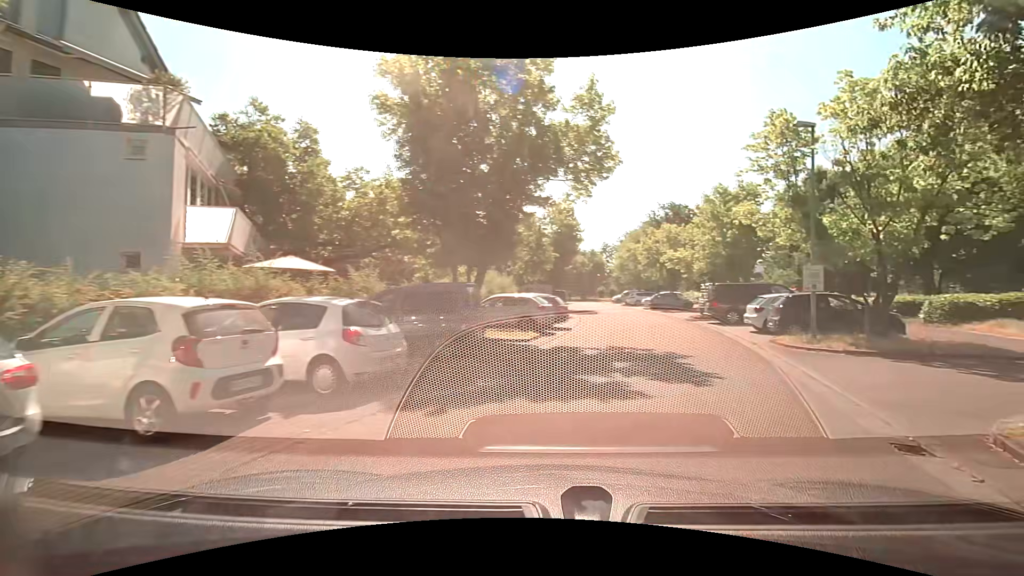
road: residential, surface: asphalt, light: Day
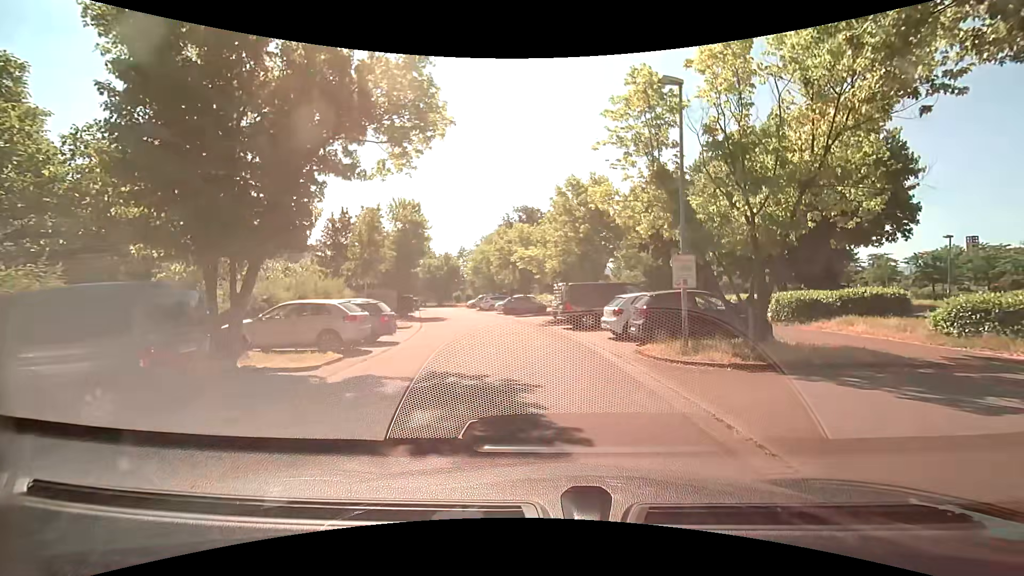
(+0.8, +4.5) m; +16°
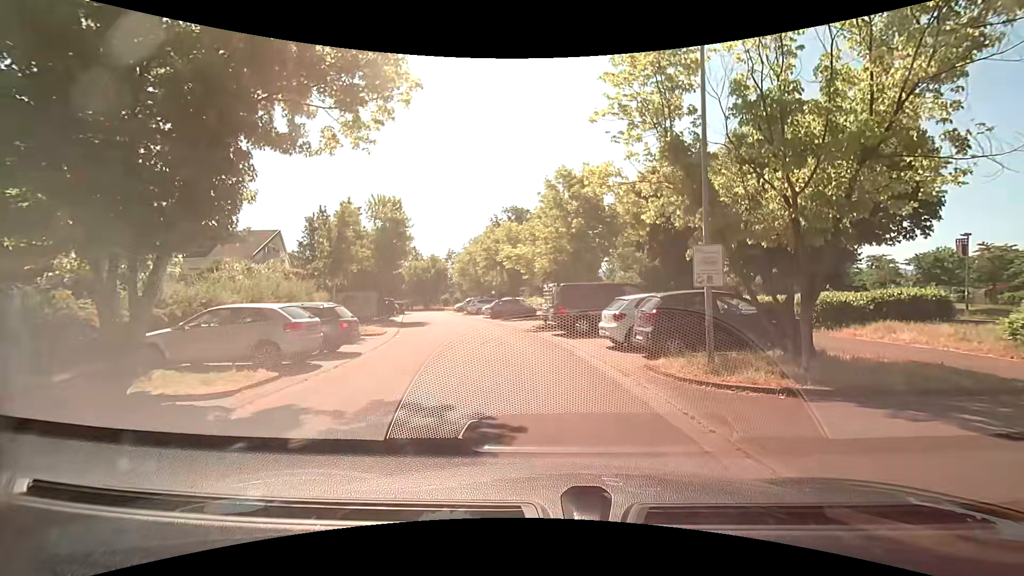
(0.0, +2.5) m; +1°
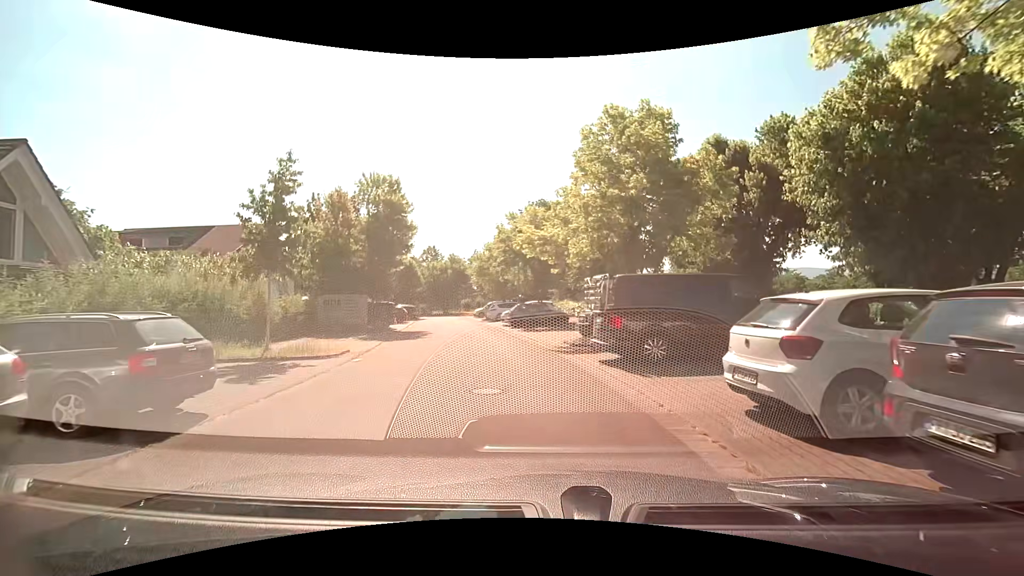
(-0.1, +7.8) m; -2°
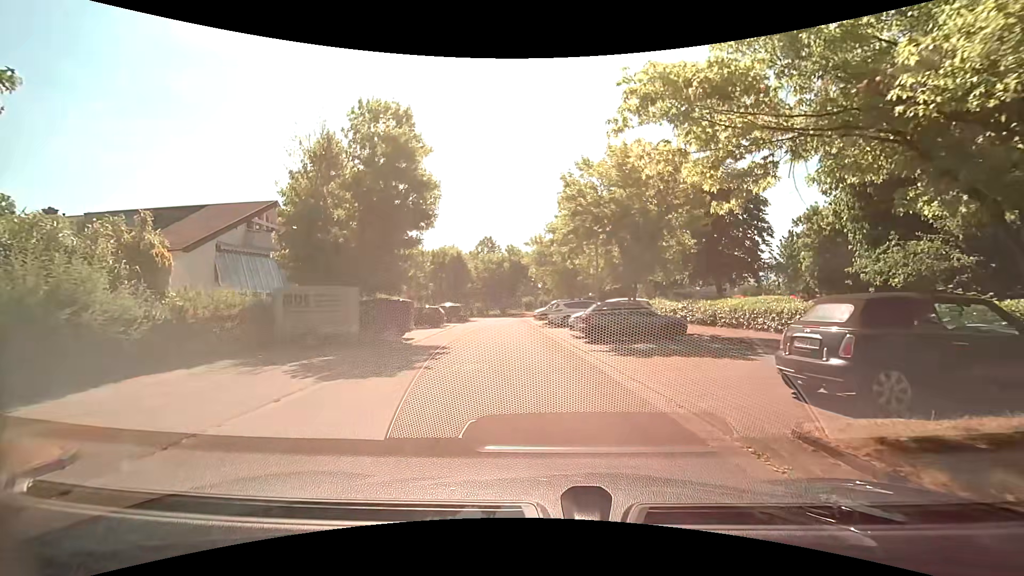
(-1.0, +11.6) m; -8°
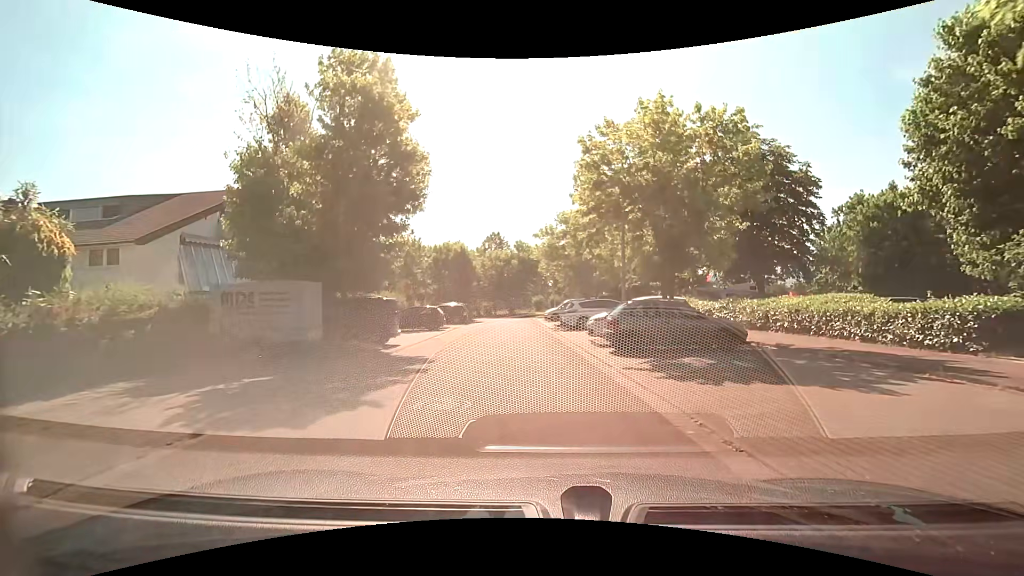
(-0.1, +4.1) m; -2°
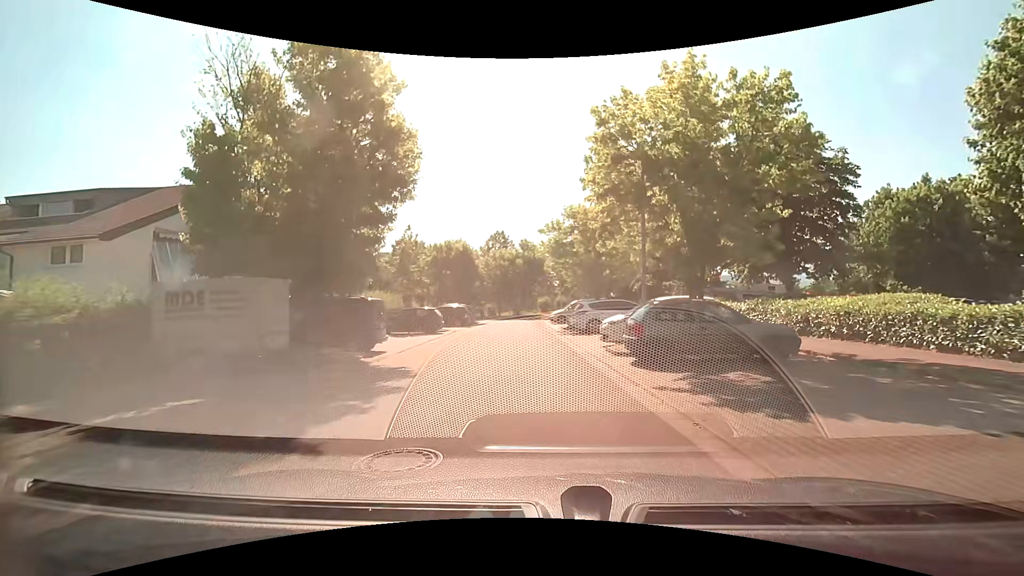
(0.0, +2.4) m; +1°
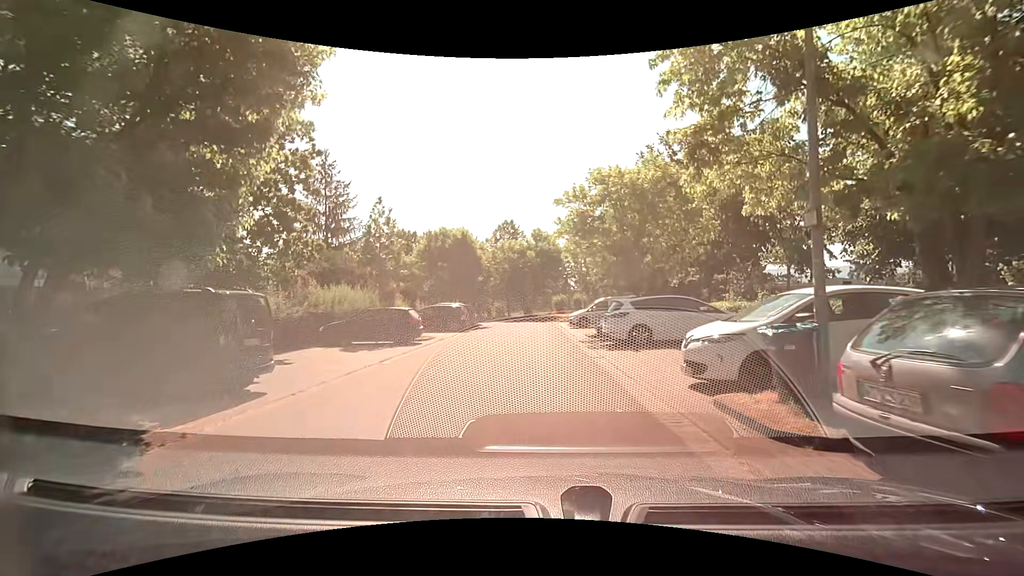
(-0.3, +8.2) m; -3°
